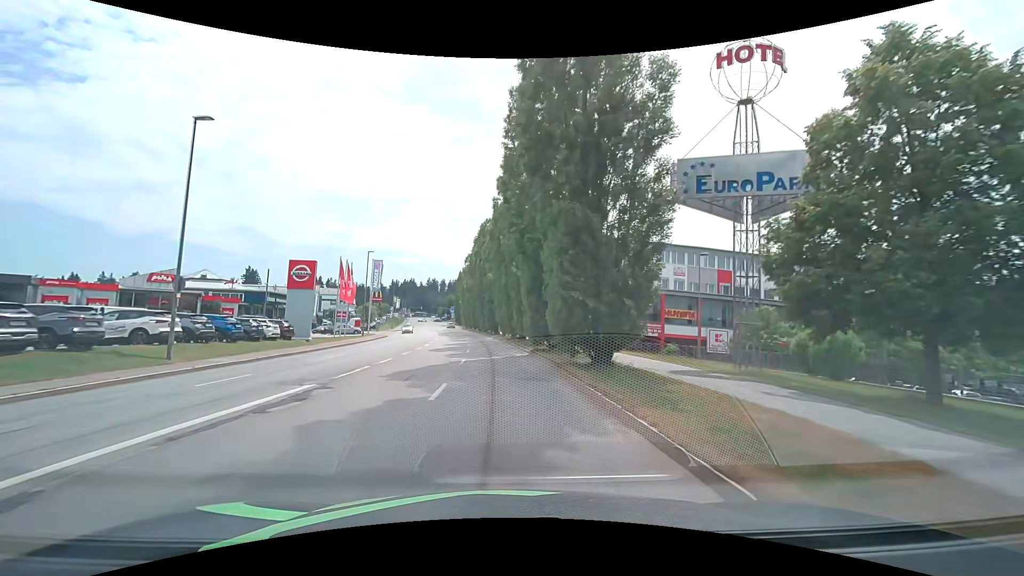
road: tertiary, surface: asphalt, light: Day
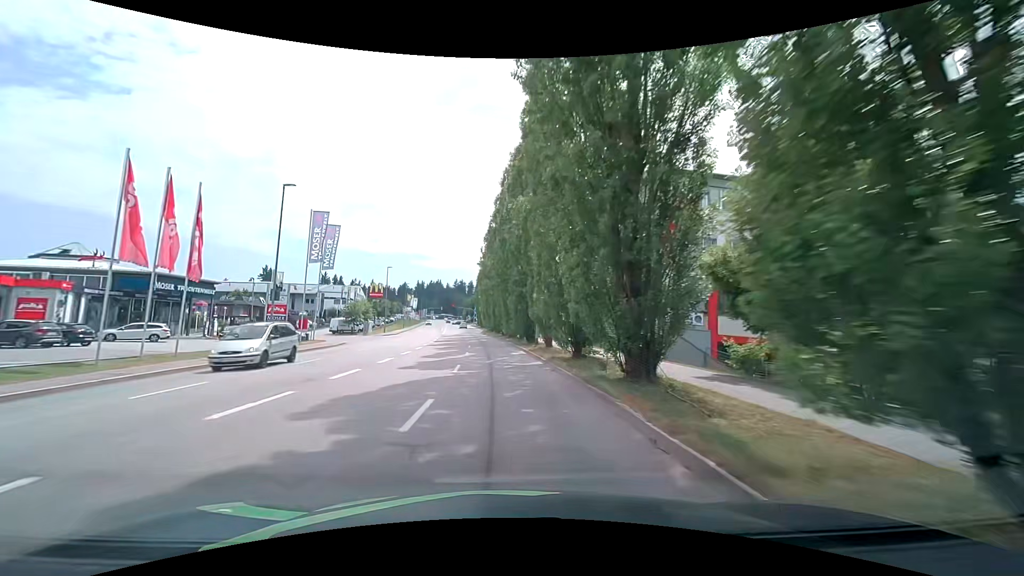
(-1.1, +30.3) m; -4°
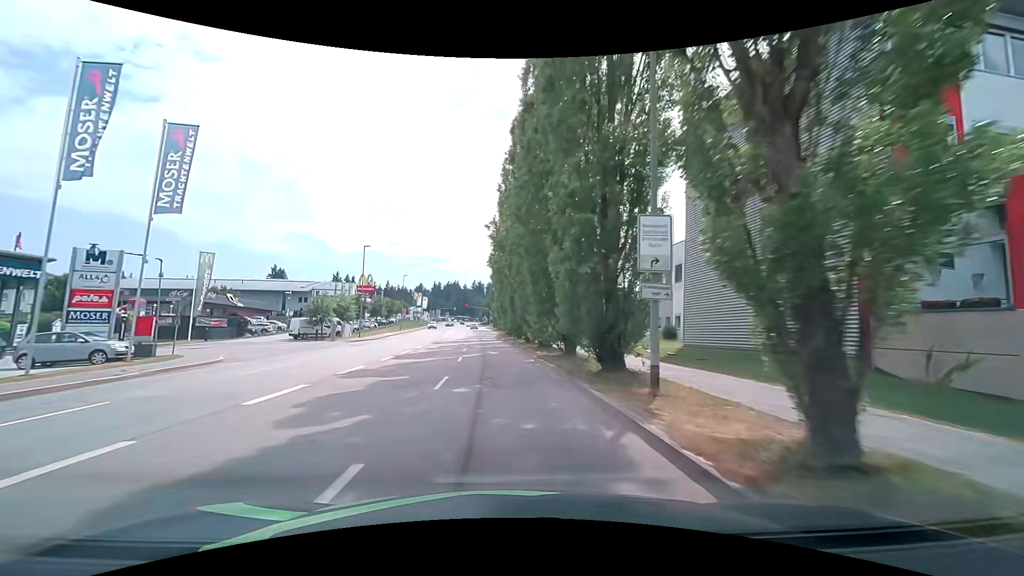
(-0.2, +22.8) m; 0°
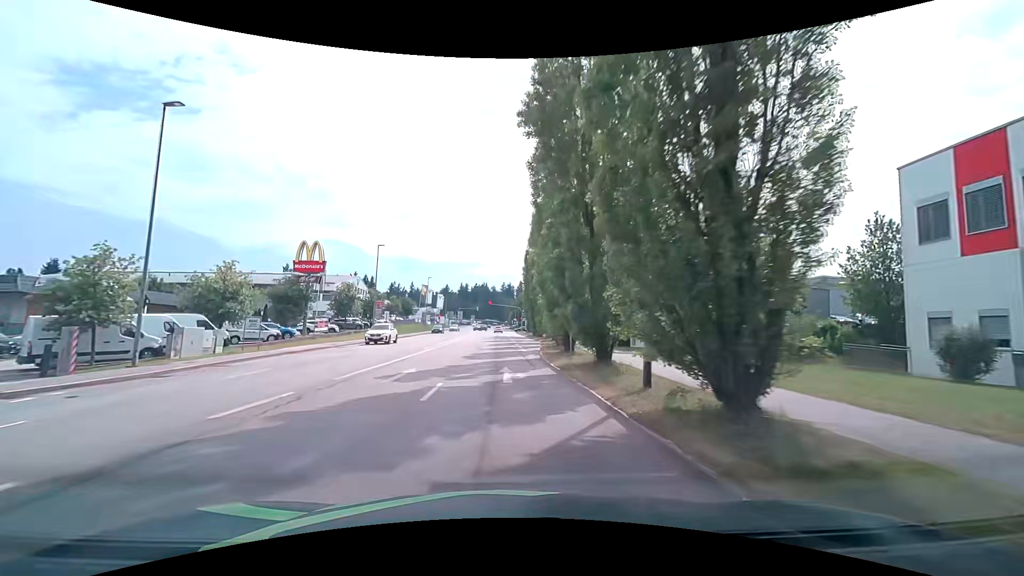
(-2.5, +37.9) m; -6°
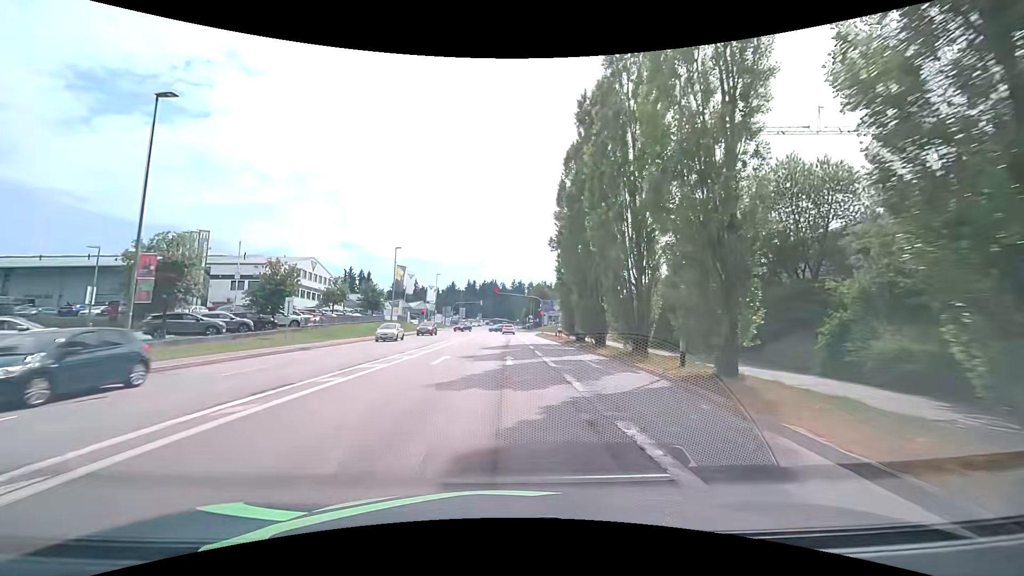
(-0.1, +36.1) m; -1°
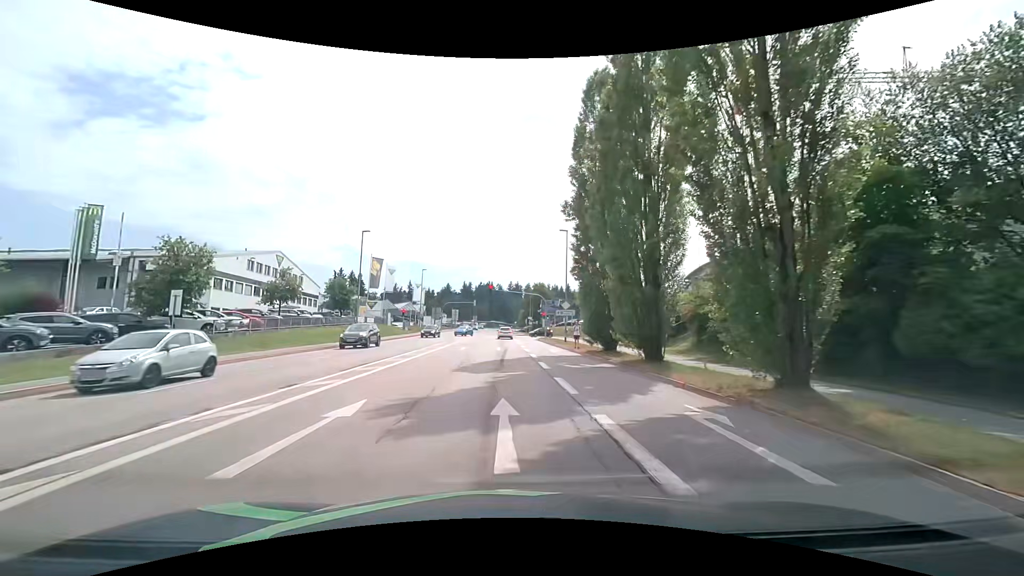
(+0.1, +12.1) m; +1°
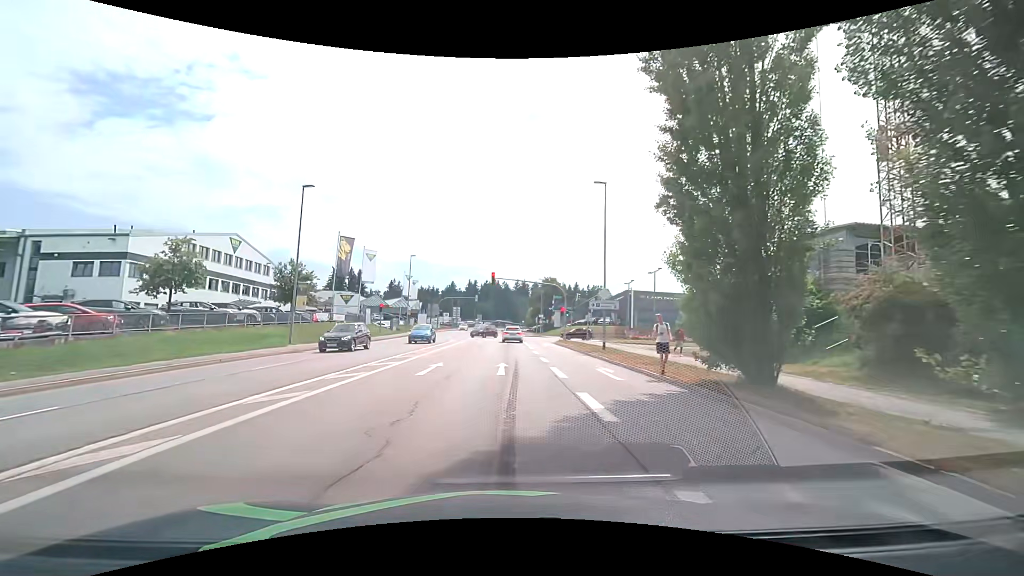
(-0.1, +15.0) m; -1°
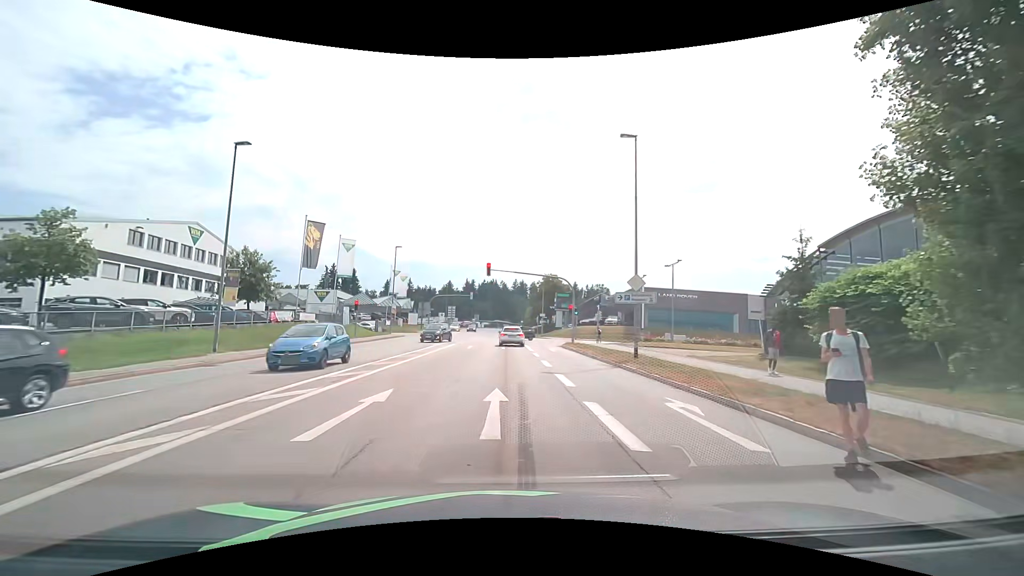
(0.0, +7.6) m; +1°
